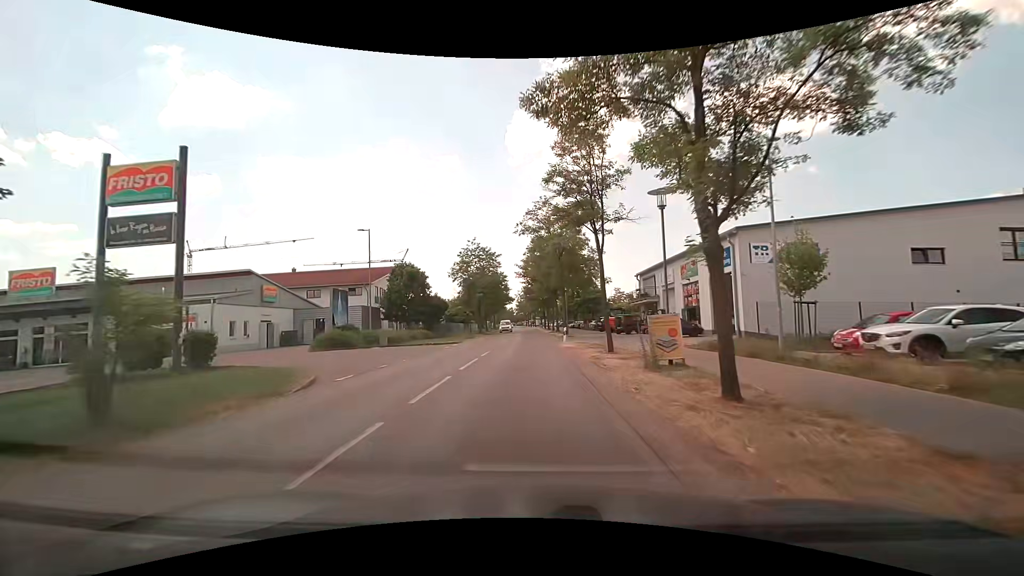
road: tertiary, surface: asphalt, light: Day
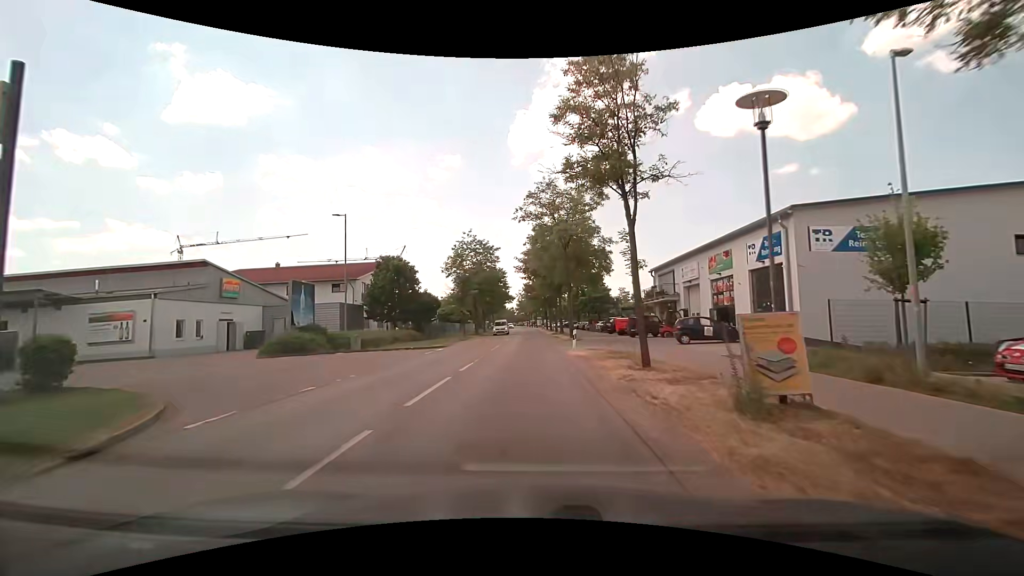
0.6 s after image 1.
(0.0, +6.1) m; +1°
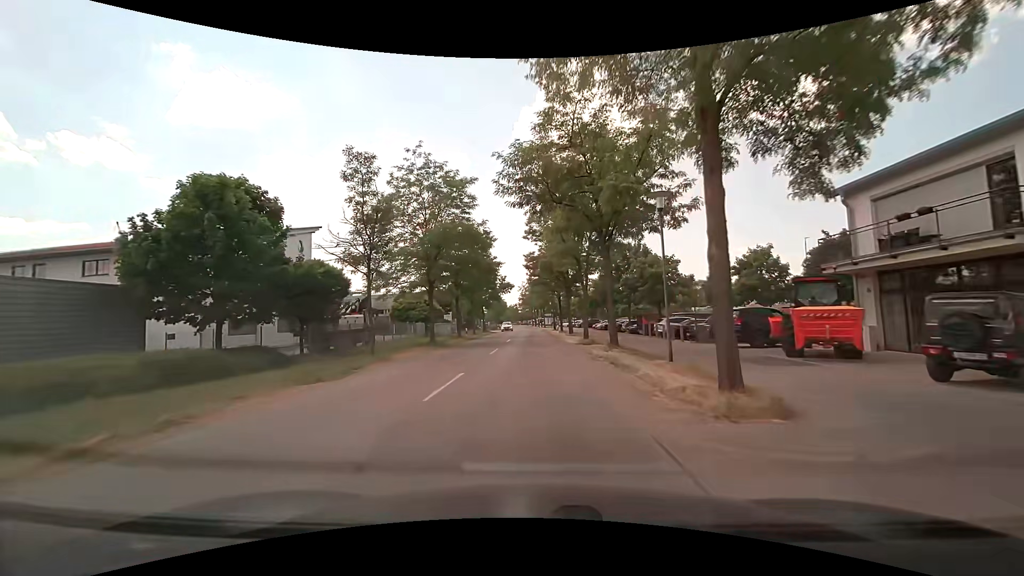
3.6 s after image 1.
(-0.7, +29.9) m; -1°
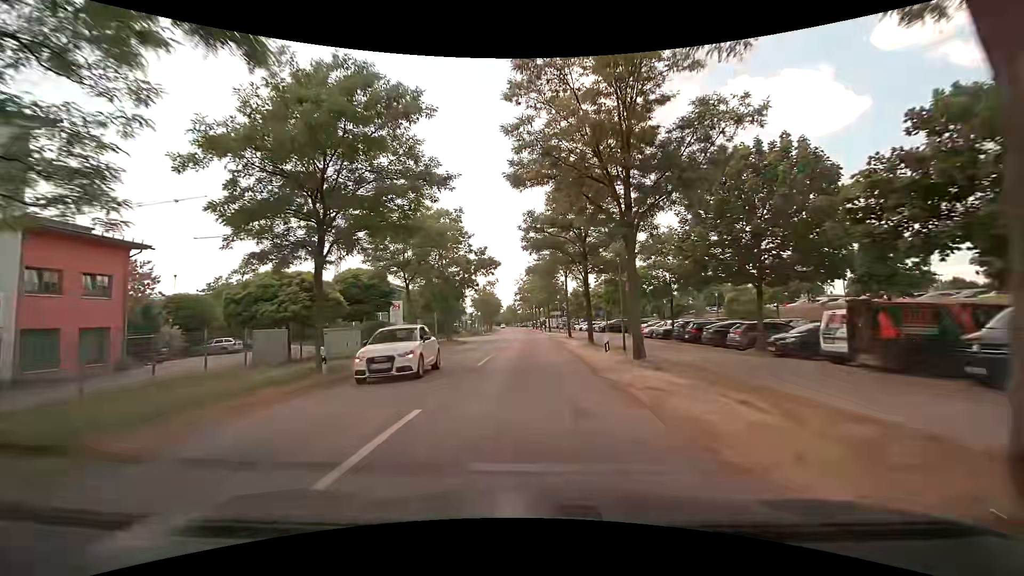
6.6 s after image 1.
(-0.1, +28.9) m; 0°
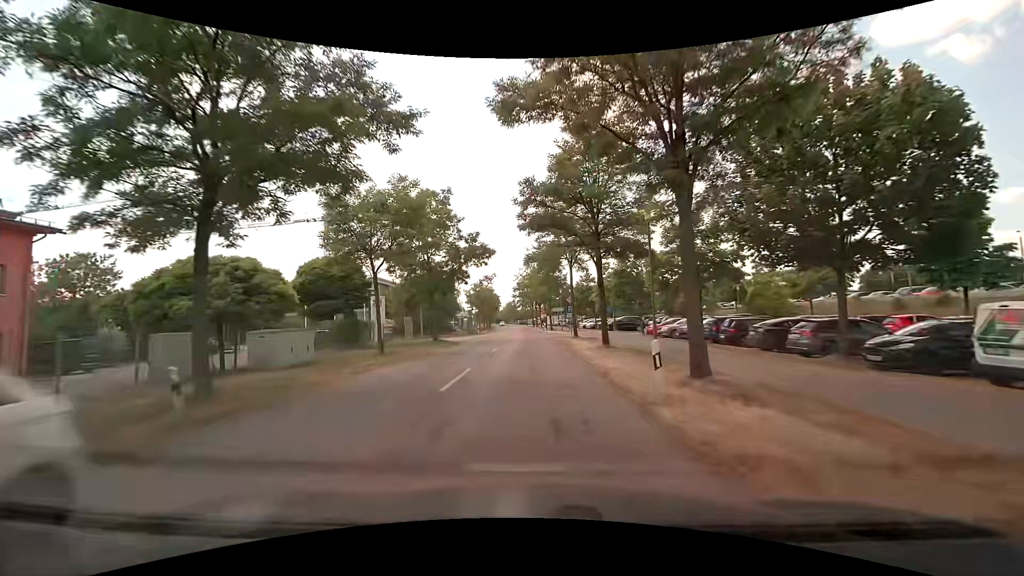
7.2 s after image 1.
(0.0, +5.7) m; 0°
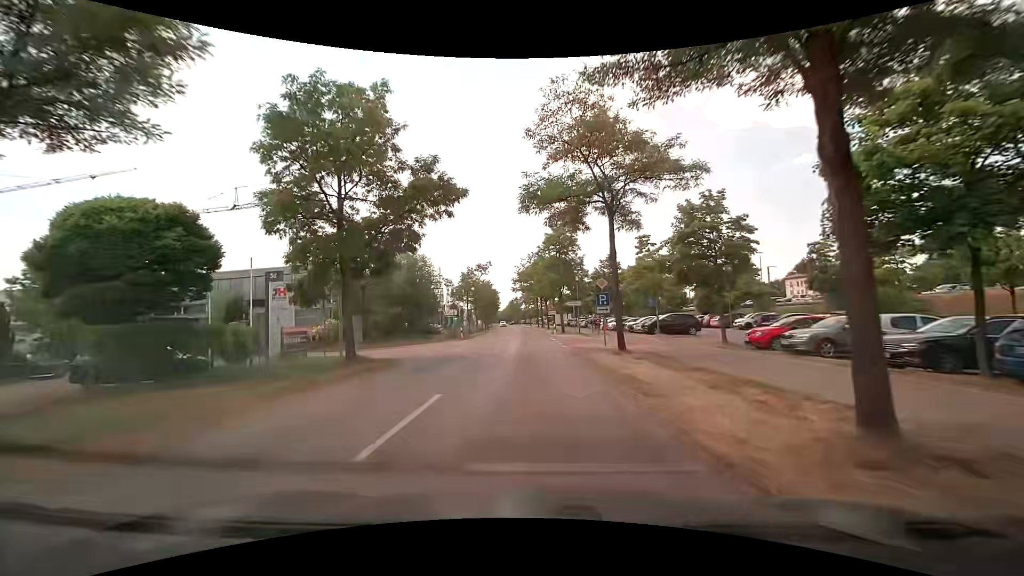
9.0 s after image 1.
(-0.2, +16.9) m; -1°
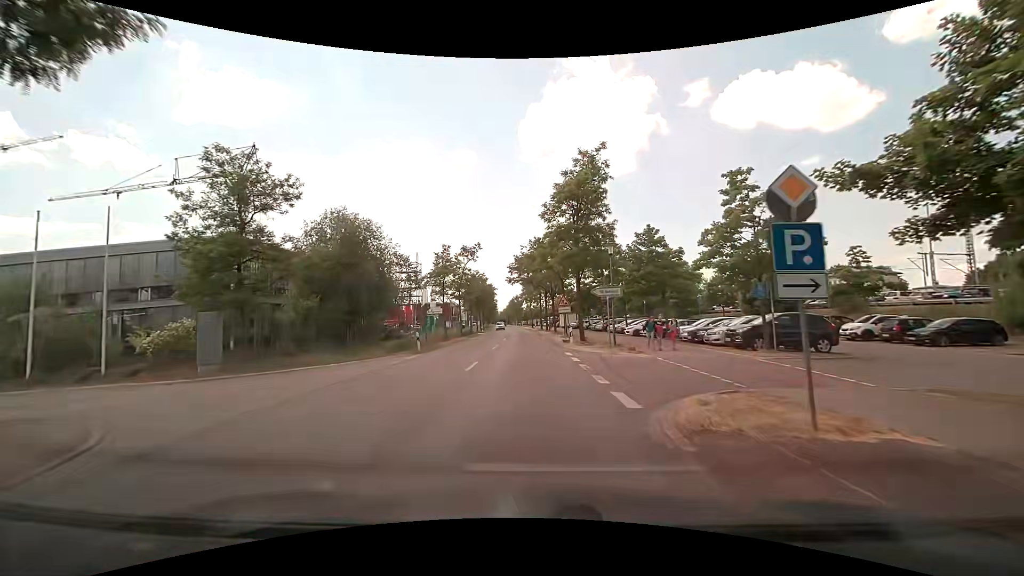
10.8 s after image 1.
(-0.1, +16.7) m; -1°
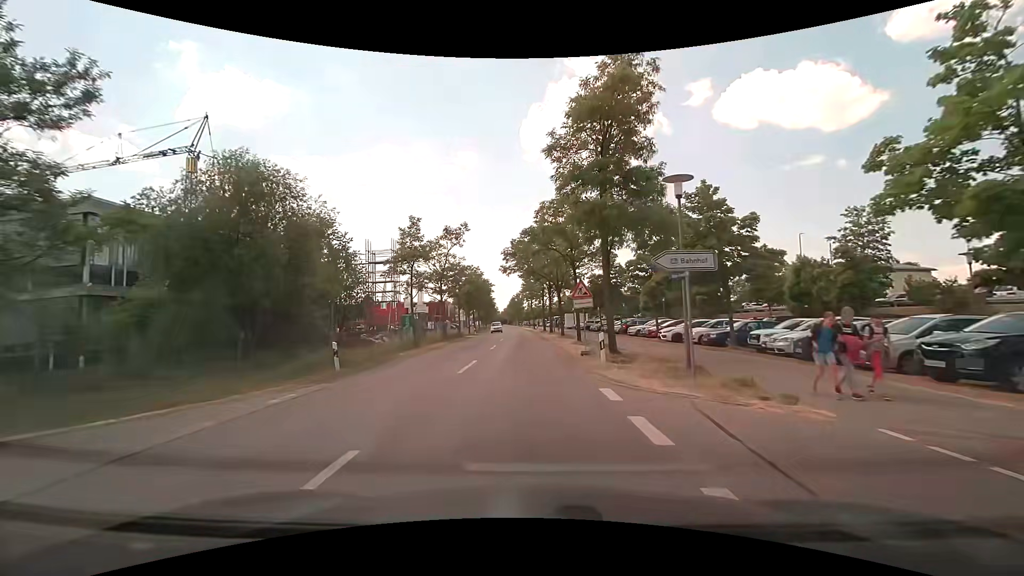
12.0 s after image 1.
(0.0, +11.0) m; +1°
(0, +10) (-1, +20) (-1, +30) (-1, +40) (-2, +50) (-2, +60) (-3, +70) (-3, +80) (-4, +90) (-5, +100) m
